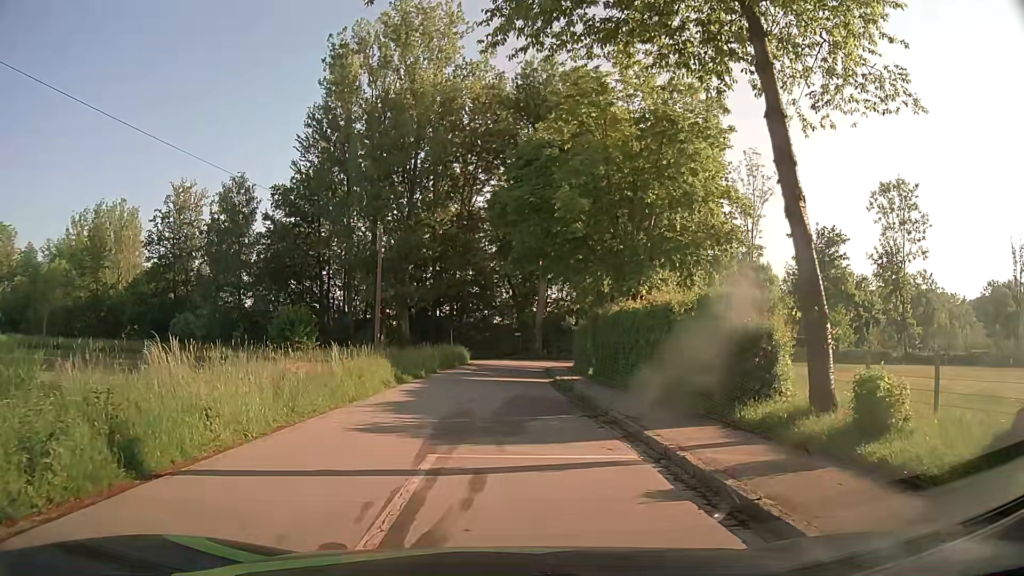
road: residential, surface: asphalt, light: Day
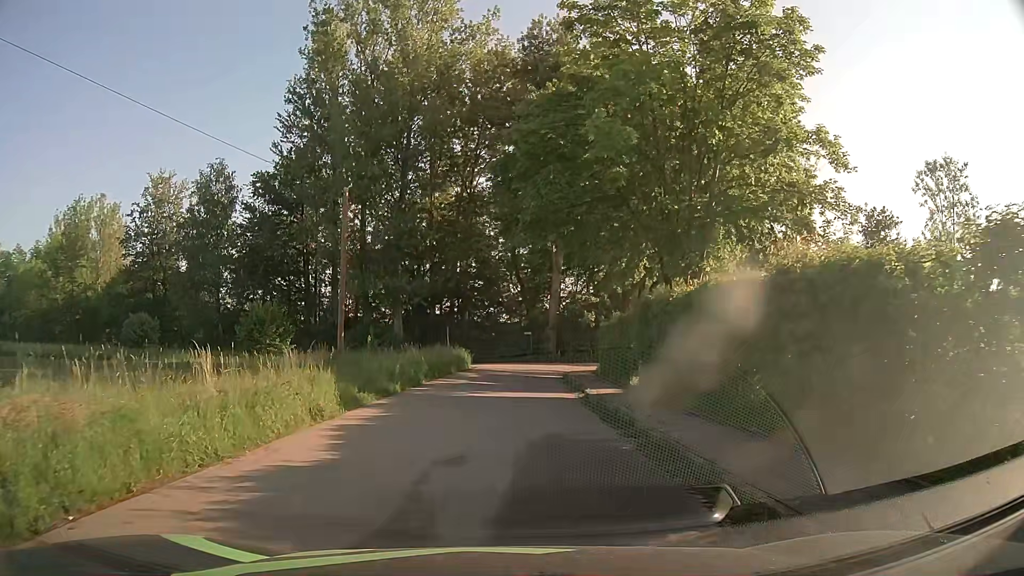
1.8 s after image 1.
(0.0, +8.3) m; 0°
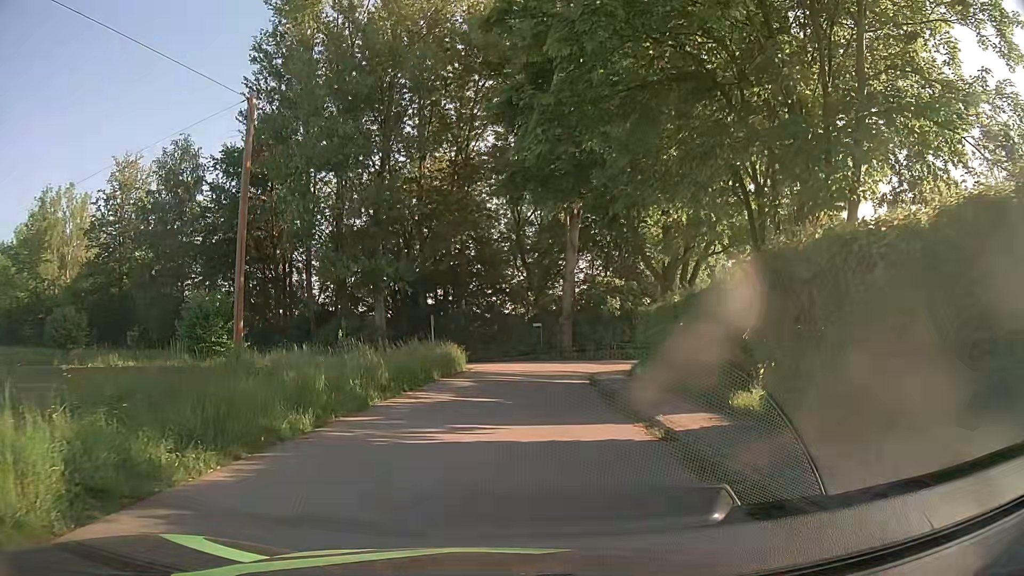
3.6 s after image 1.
(-0.1, +9.3) m; 0°
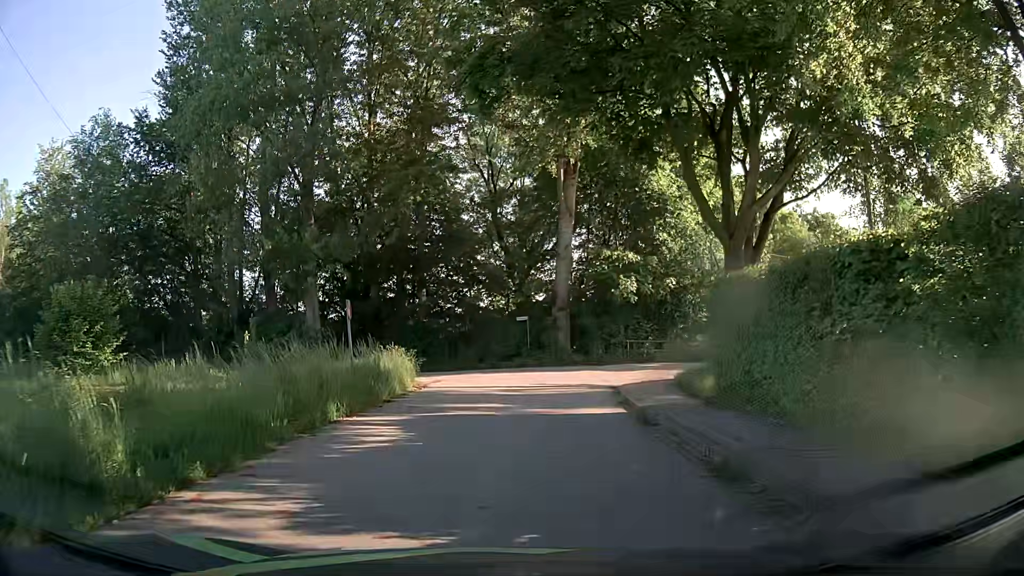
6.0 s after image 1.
(+0.1, +11.1) m; +1°
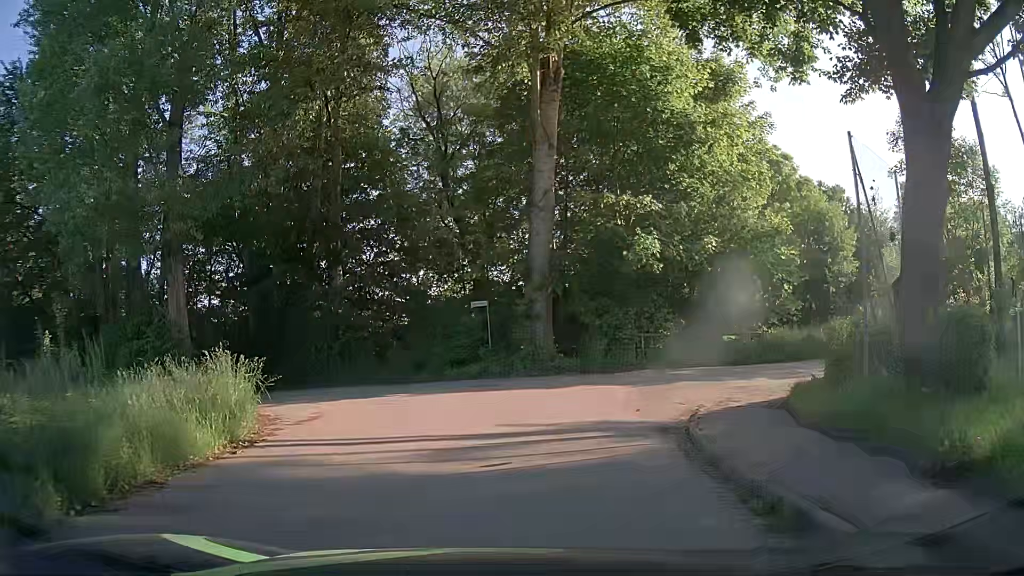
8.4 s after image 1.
(+0.4, +10.9) m; +3°
